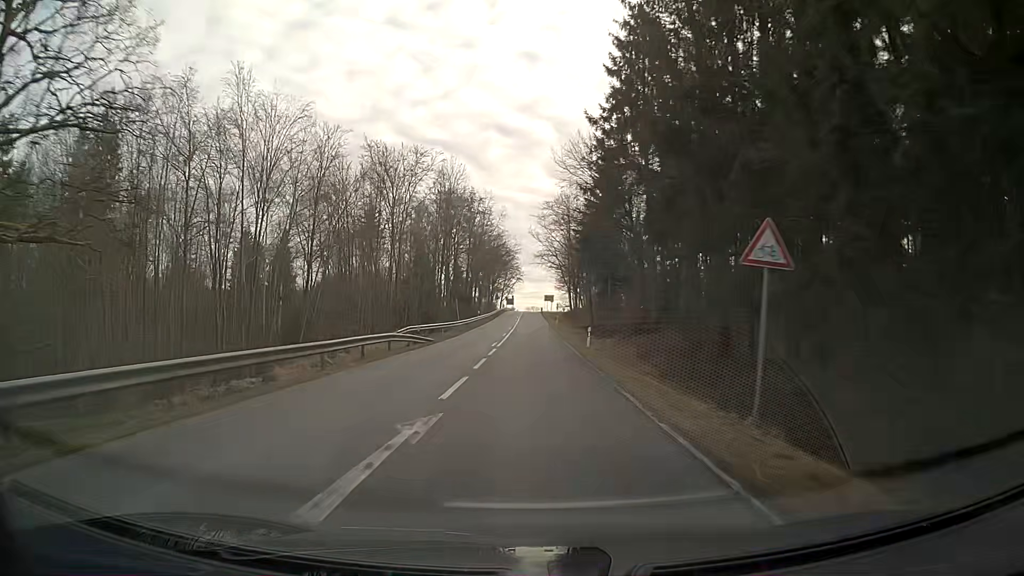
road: secondary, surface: asphalt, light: Day
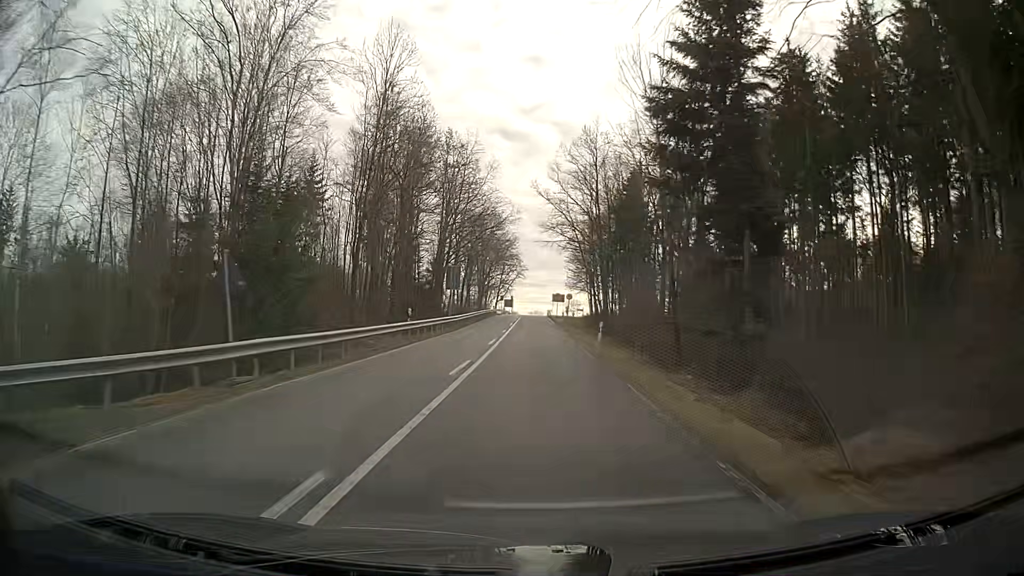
(-0.2, +40.0) m; 0°
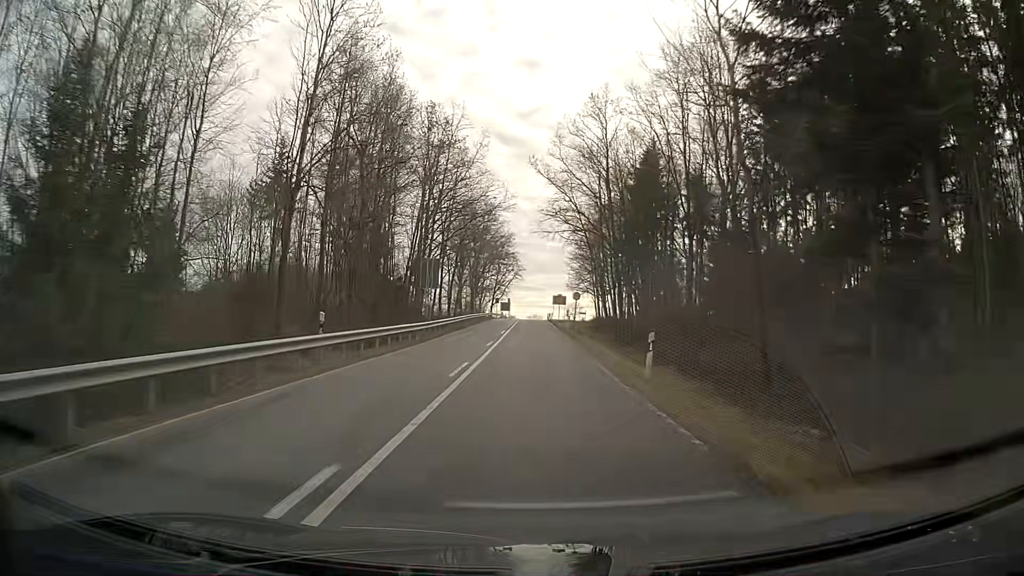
(0.0, +11.9) m; 0°
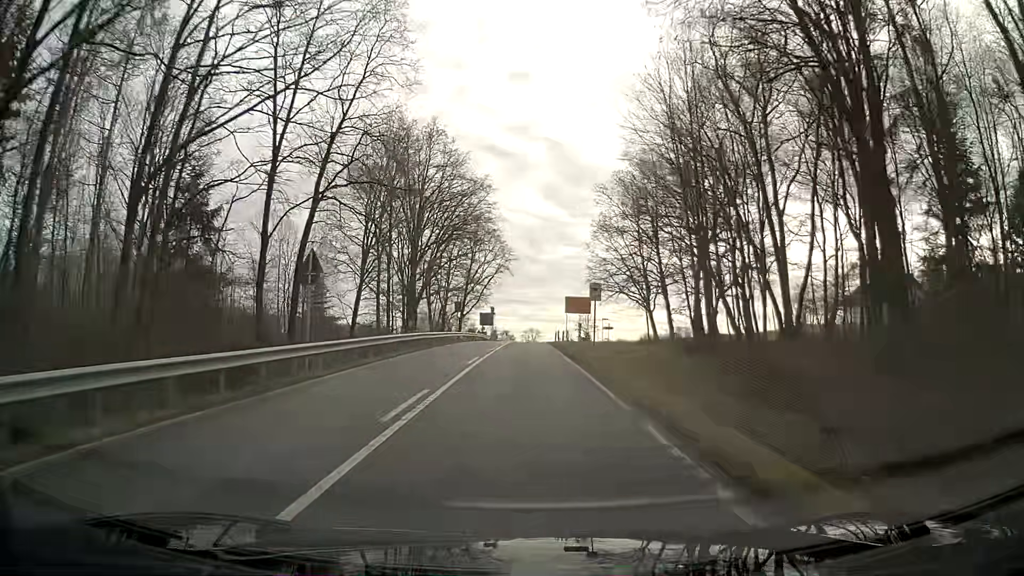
(+0.1, +53.1) m; 0°
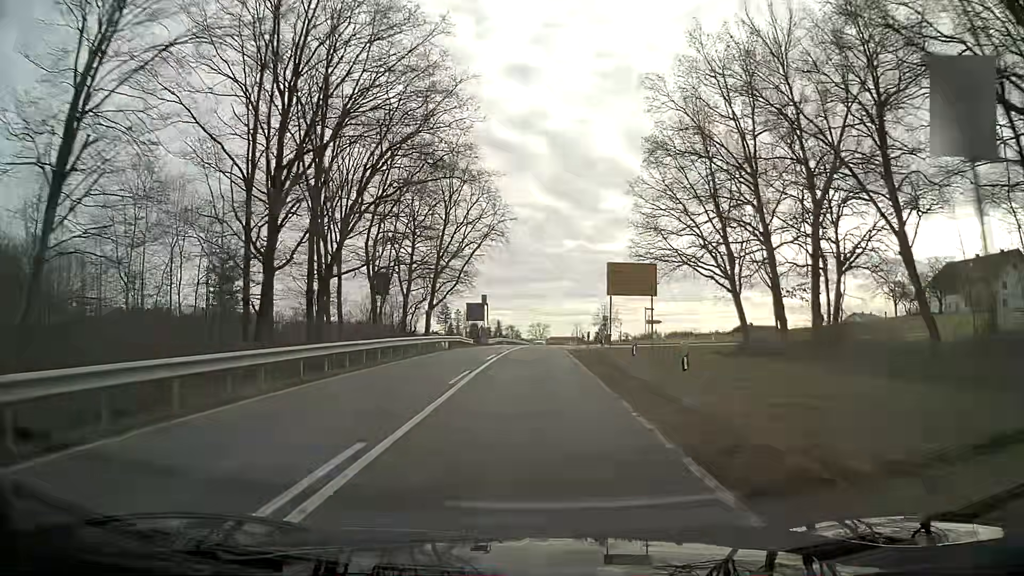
(-0.1, +30.1) m; 0°
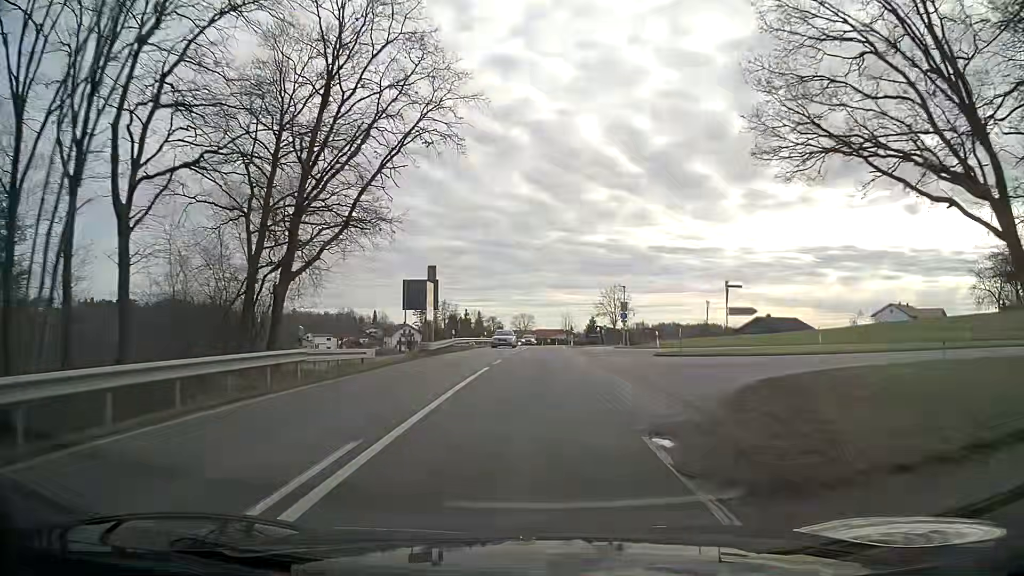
(+0.2, +29.8) m; +1°
(0, +10) (0, +20) (+1, +30) (+1, +40) (+1, +50) (+1, +60) (+2, +70) (+2, +80) (+2, +90) (+3, +100) m
